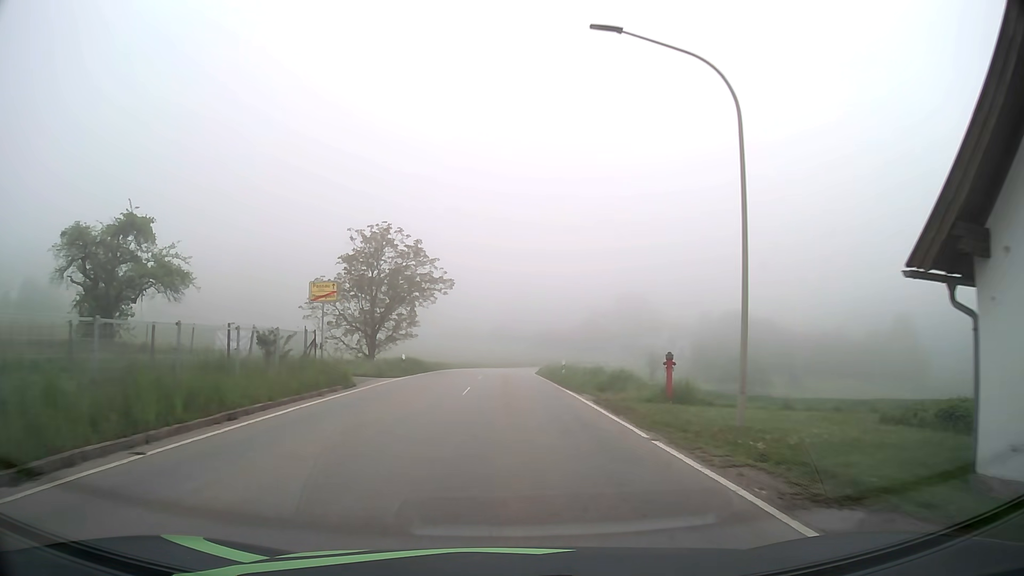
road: tertiary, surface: asphalt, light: Day
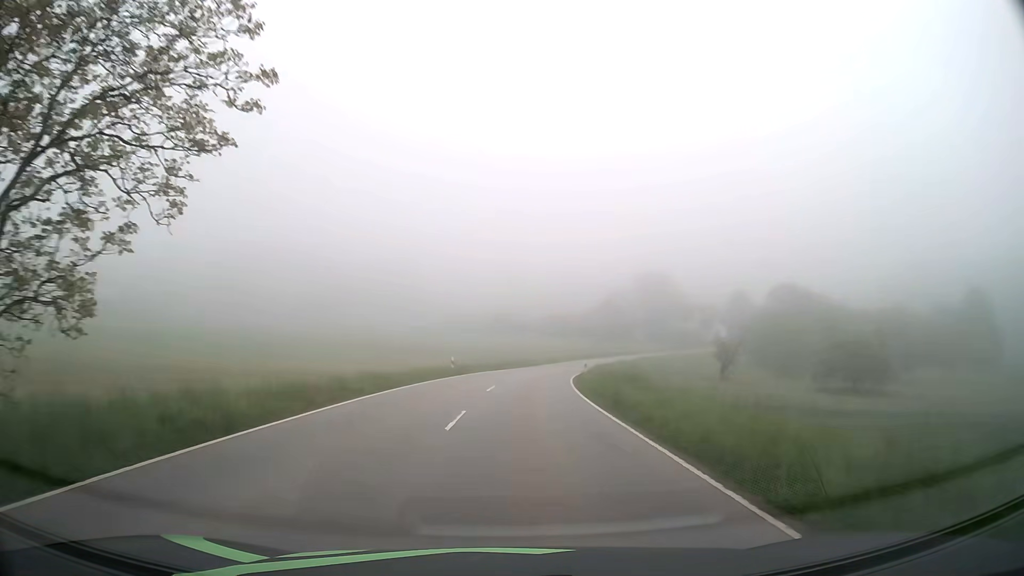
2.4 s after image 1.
(-0.2, +32.1) m; 0°
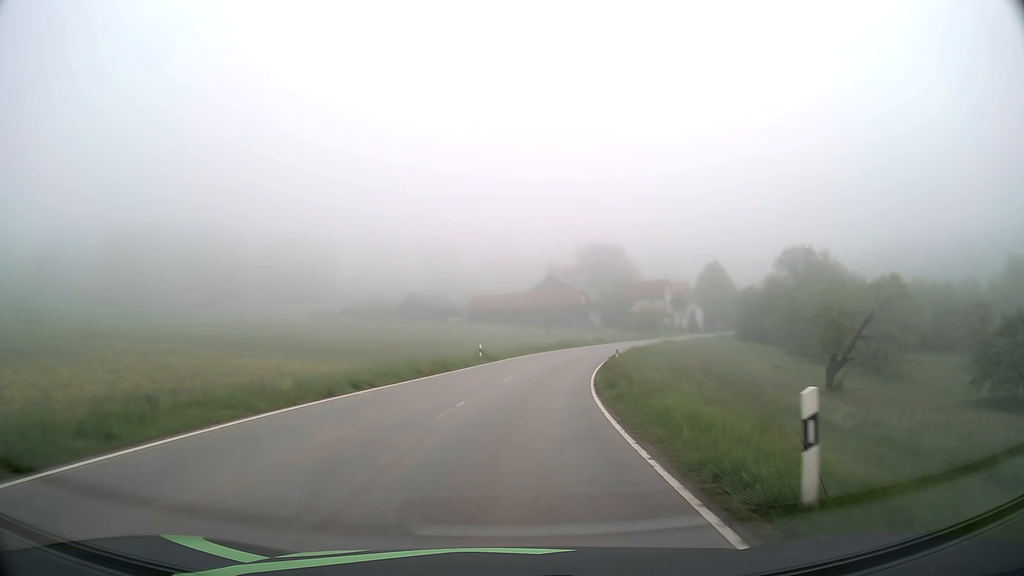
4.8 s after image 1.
(+1.6, +35.1) m; +6°
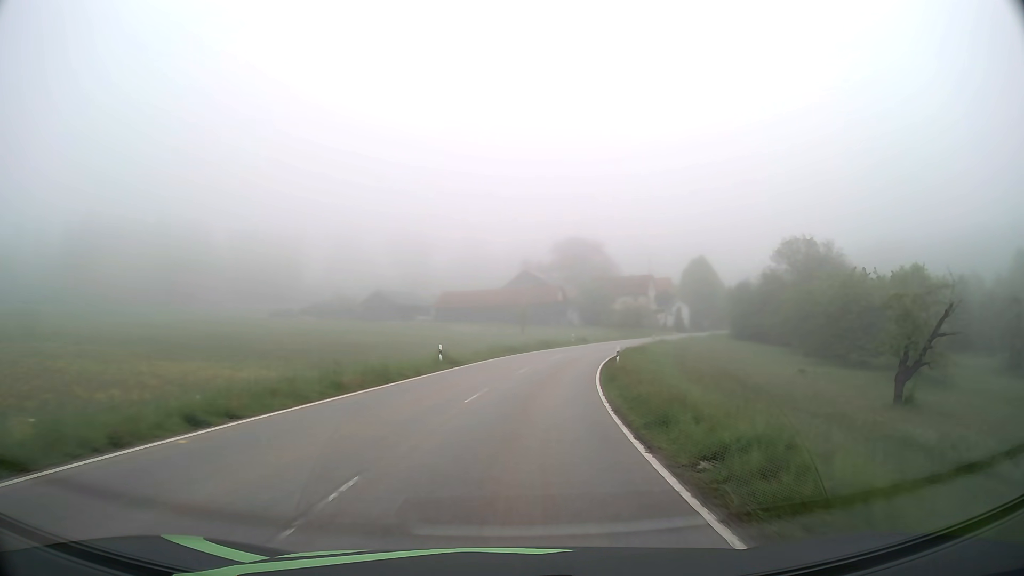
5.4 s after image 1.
(+0.2, +9.1) m; +2°
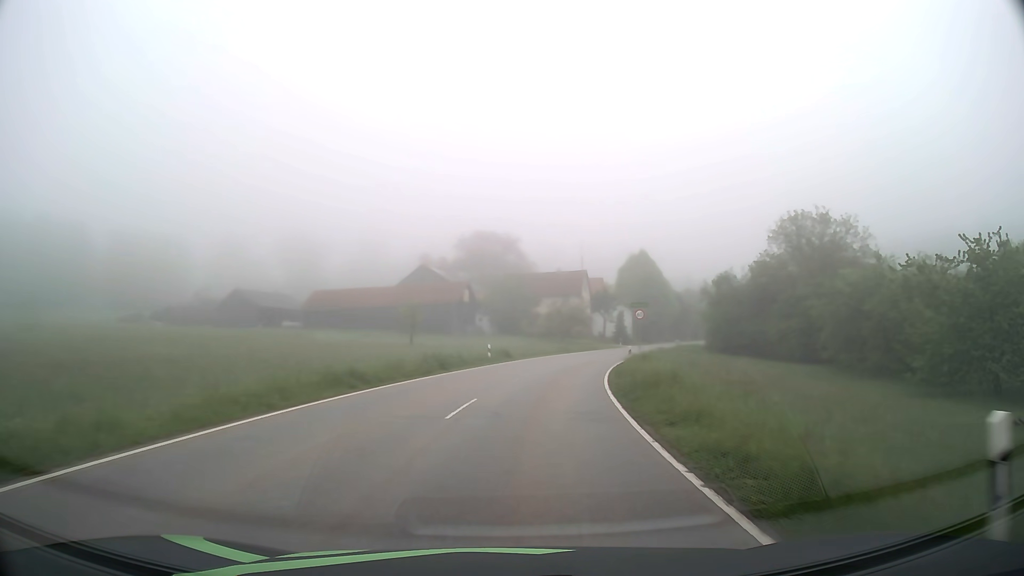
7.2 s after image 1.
(+1.8, +27.2) m; +8°
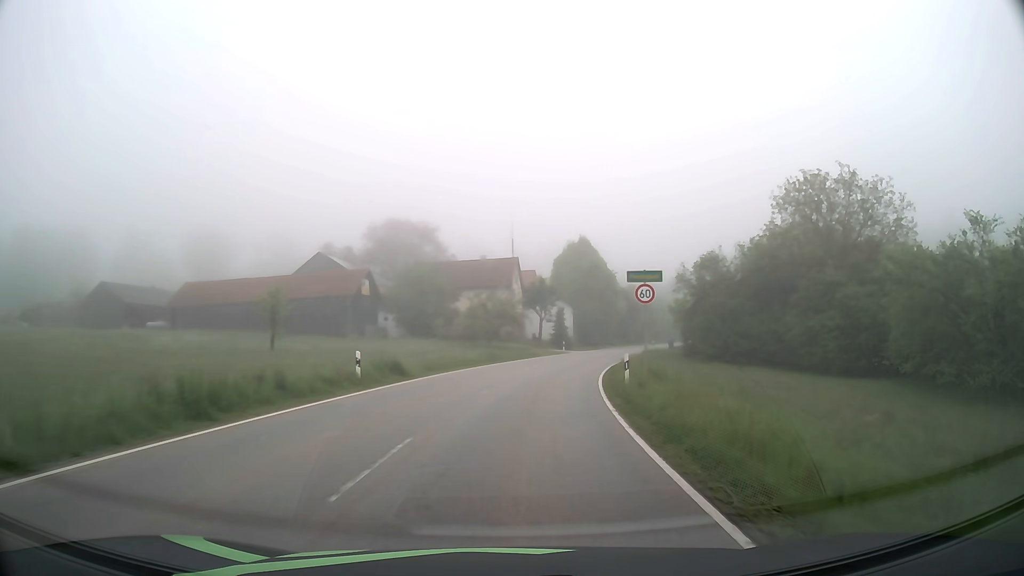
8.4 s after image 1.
(+1.0, +18.0) m; +7°
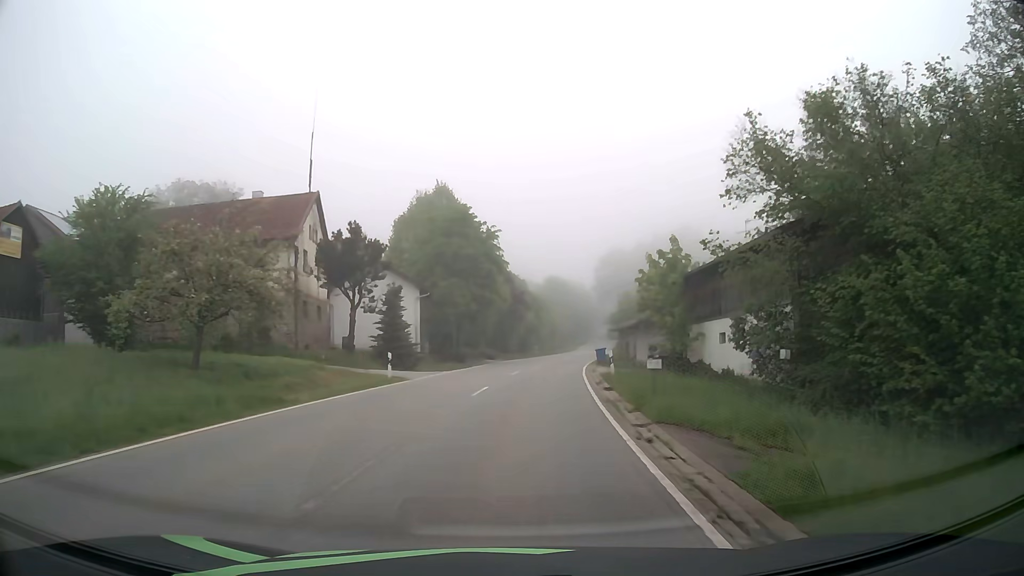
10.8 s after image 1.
(+4.0, +35.9) m; +12°
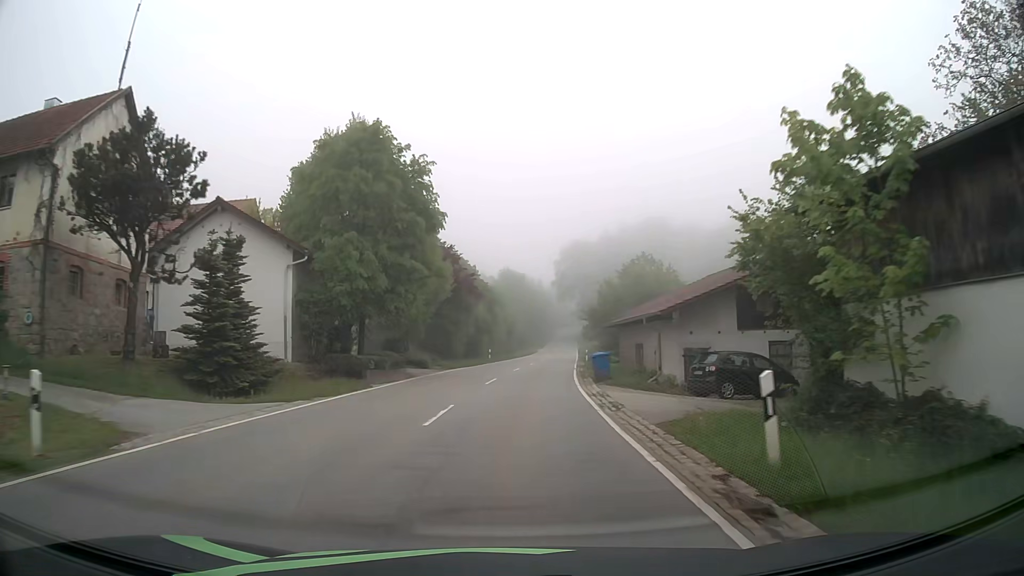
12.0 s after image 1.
(+0.7, +18.1) m; +4°
(0, +10) (+1, +20) (+1, +30) (+2, +40) (+3, +50) (+4, +60) (+5, +70) (+6, +80) (+8, +90) (+9, +100) m
